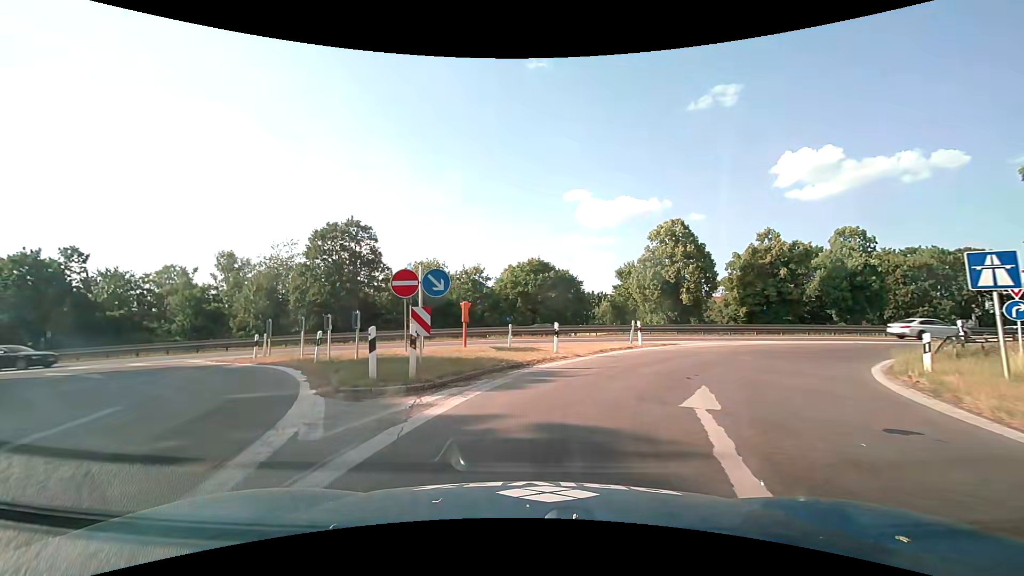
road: motorway_link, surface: asphalt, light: Day
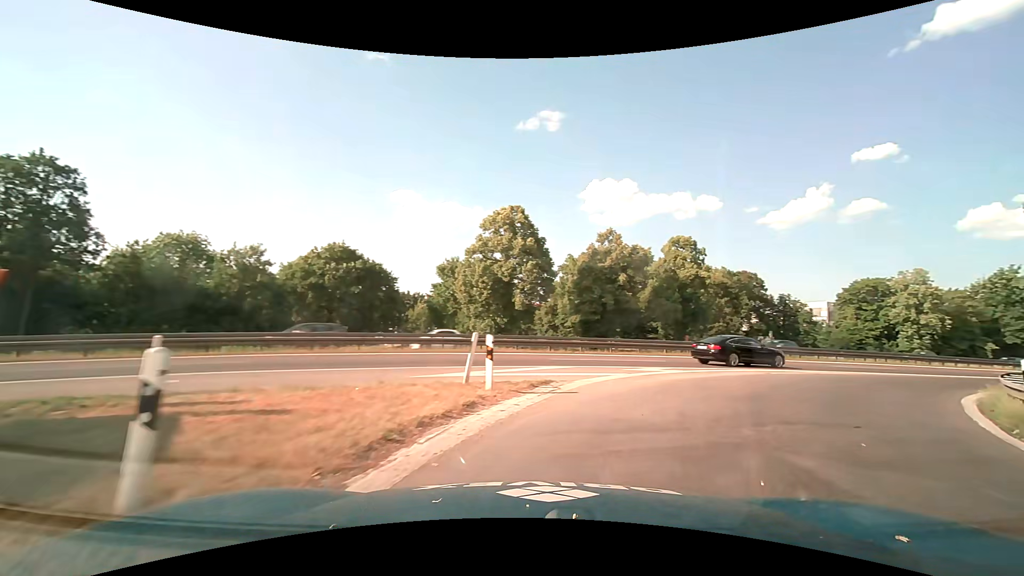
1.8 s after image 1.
(+1.5, +12.9) m; +21°
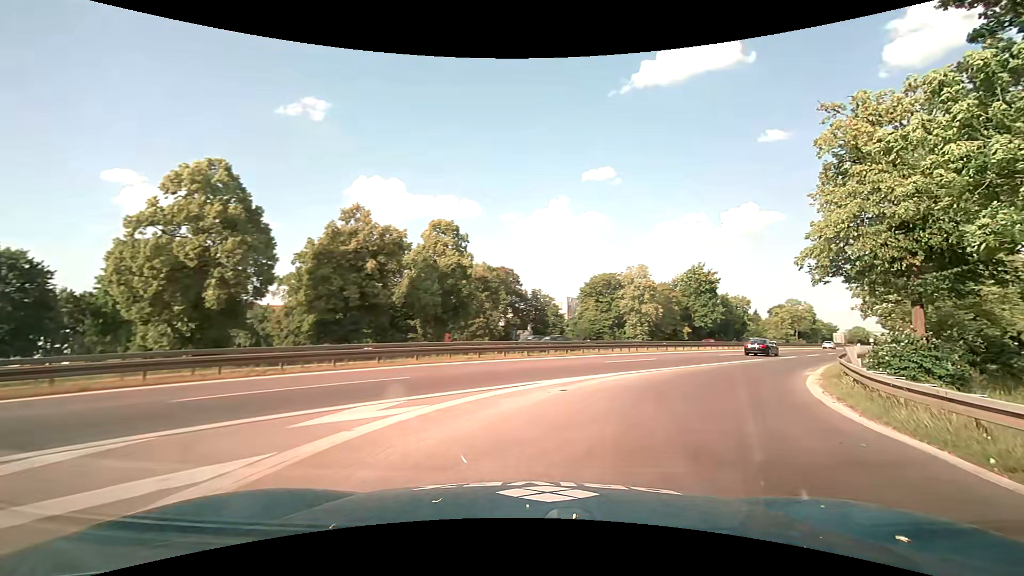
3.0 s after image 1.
(+2.4, +9.5) m; +27°
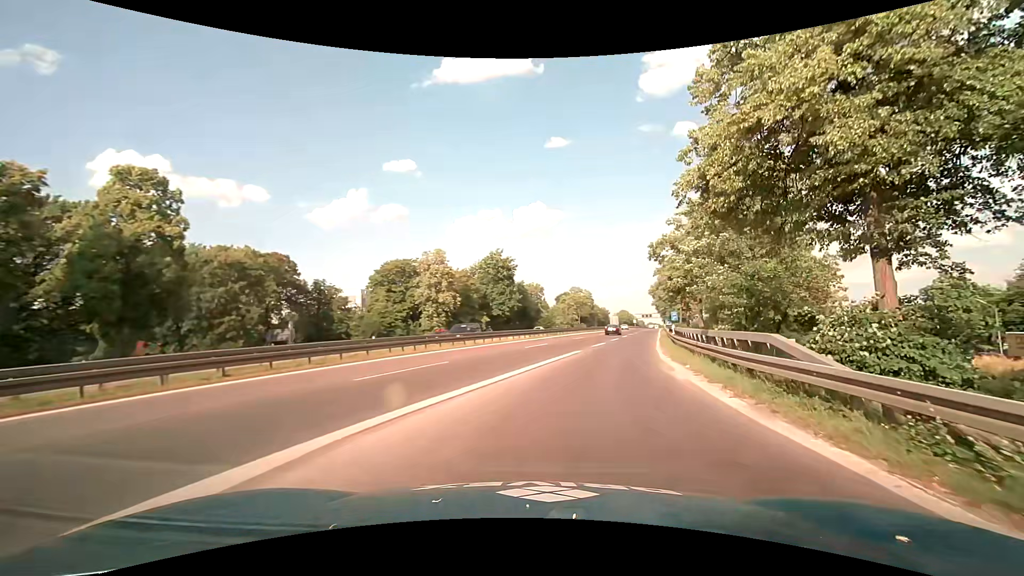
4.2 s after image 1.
(+2.1, +11.0) m; +22°
(+1, +10) (+3, +20) (+5, +30) (+7, +39) (+10, +49) (+12, +59) (+15, +68) (+17, +78) (+19, +88) (+22, +97) m
